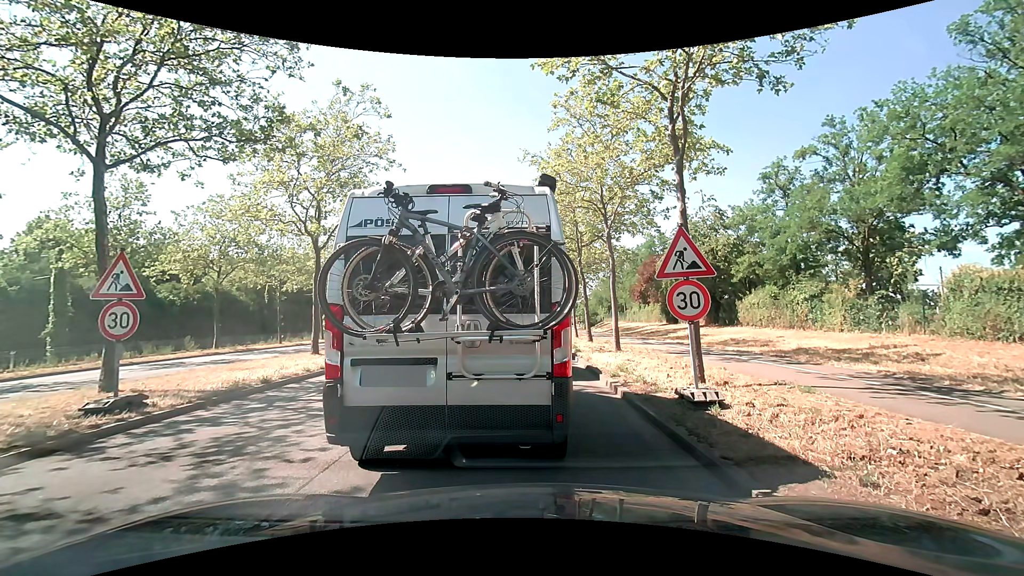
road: primary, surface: asphalt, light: Day
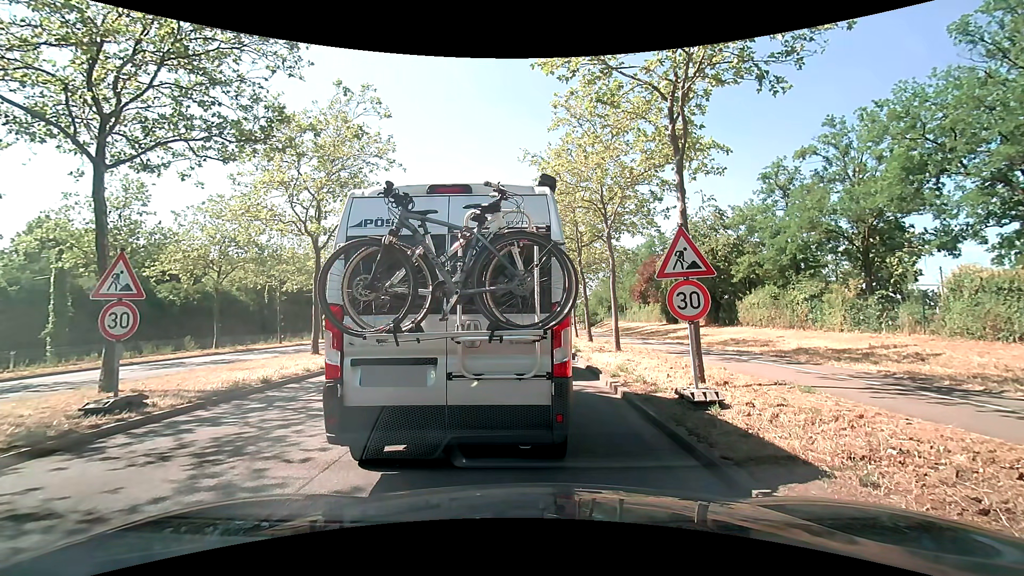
(0.0, 0.0) m; 0°
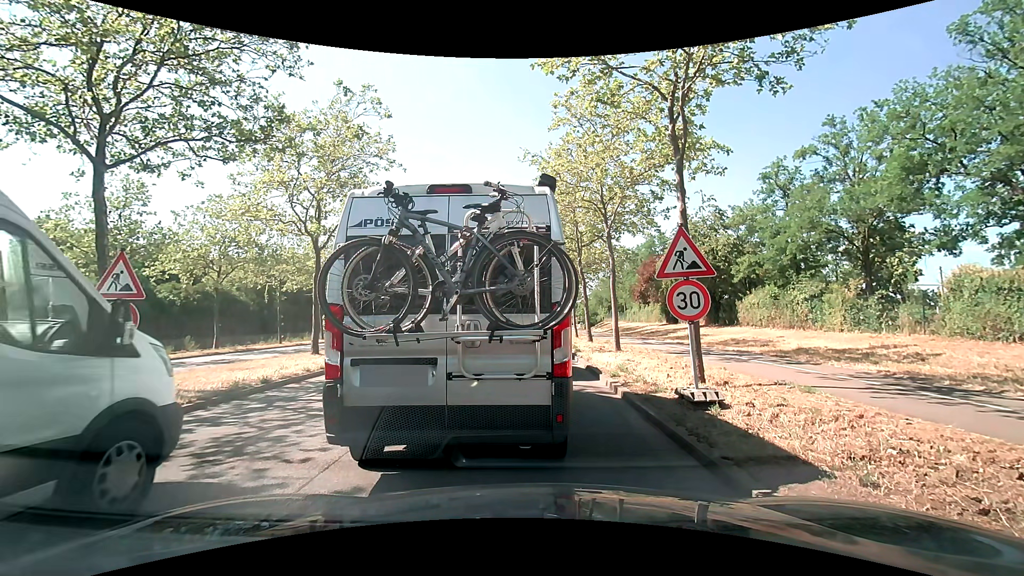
(0.0, 0.0) m; 0°
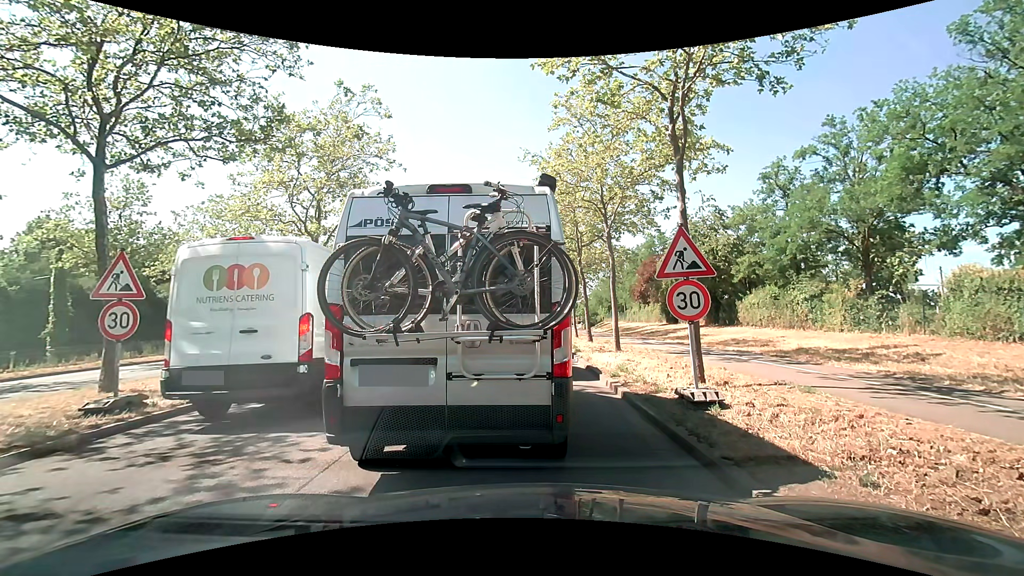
(0.0, 0.0) m; 0°
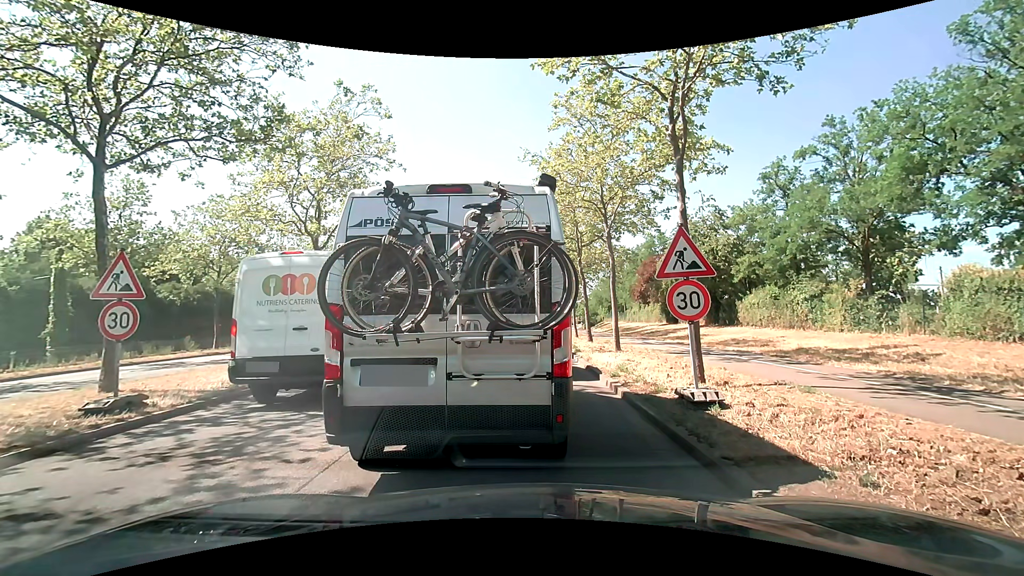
(0.0, 0.0) m; 0°
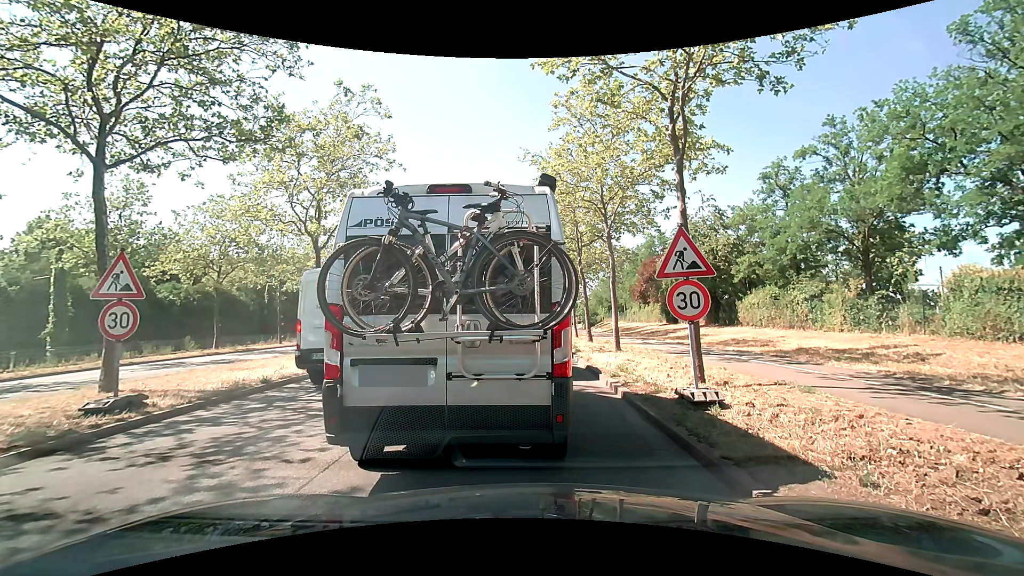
(0.0, 0.0) m; 0°
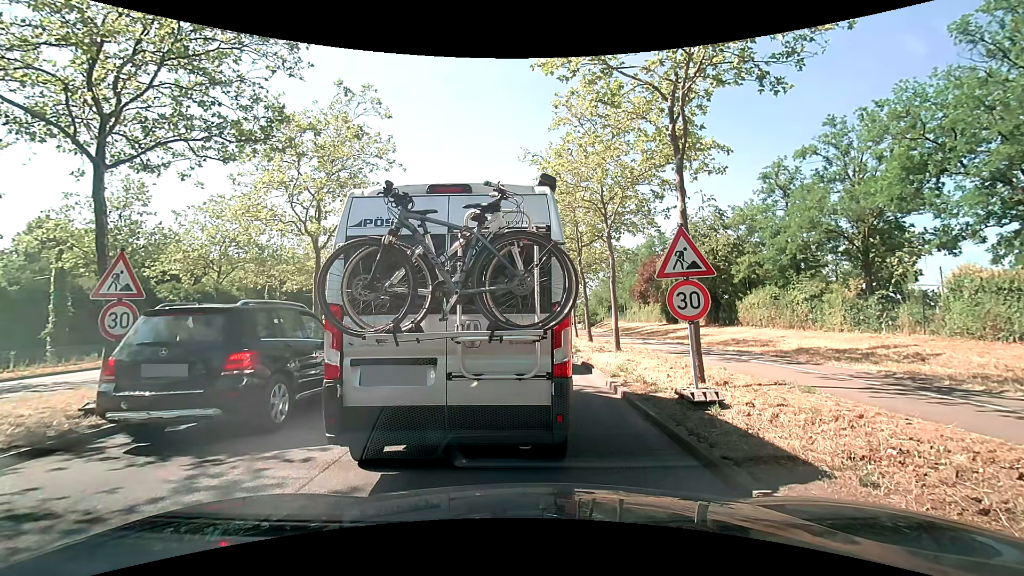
(0.0, 0.0) m; 0°
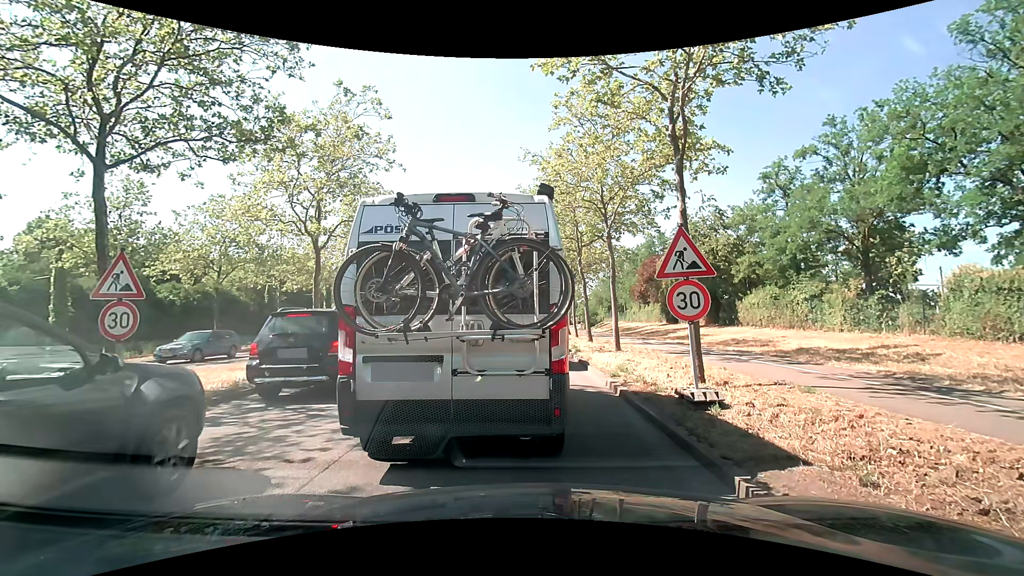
(0.0, 0.0) m; 0°
